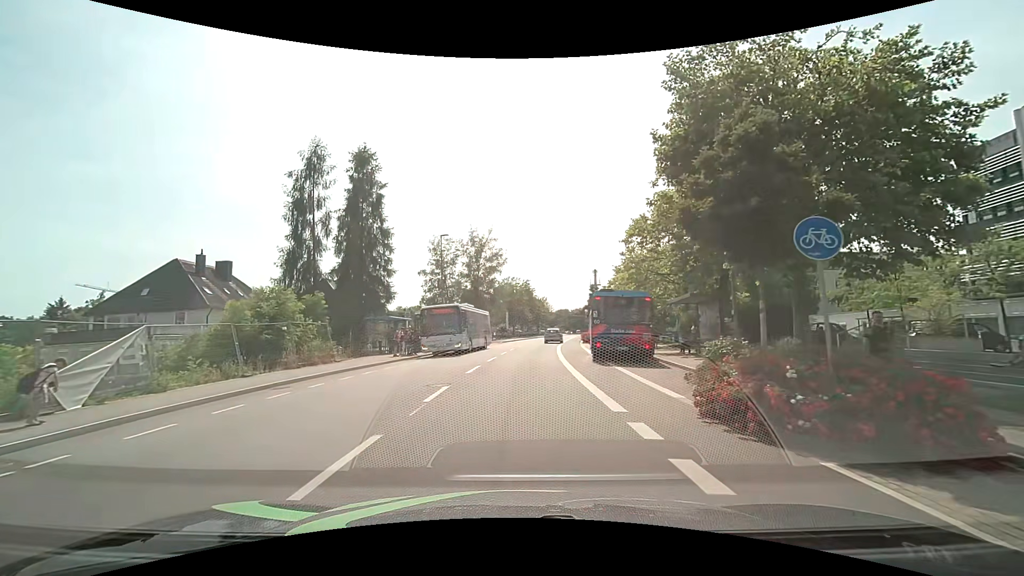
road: tertiary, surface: asphalt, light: Day
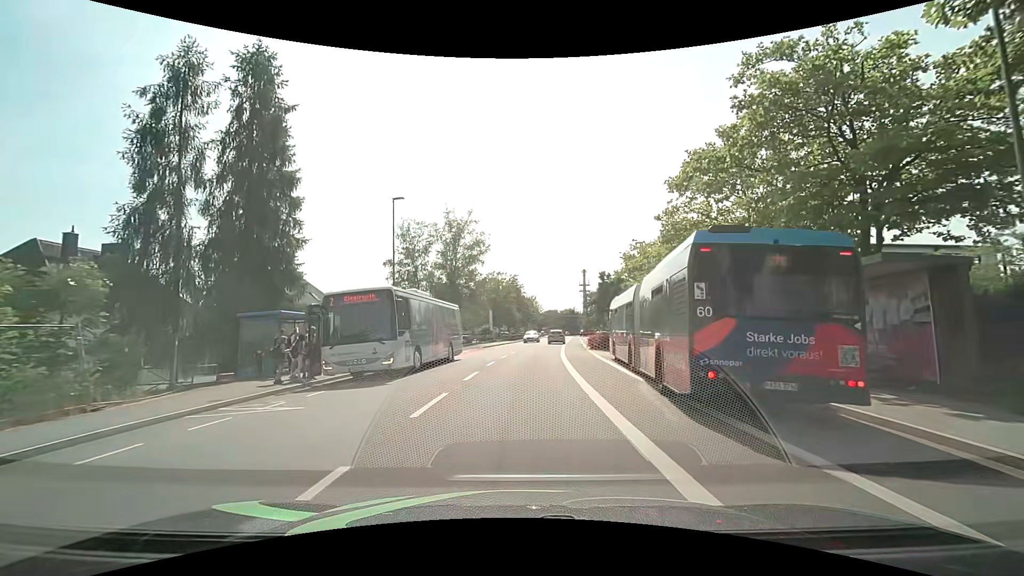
(+0.1, +13.3) m; +1°
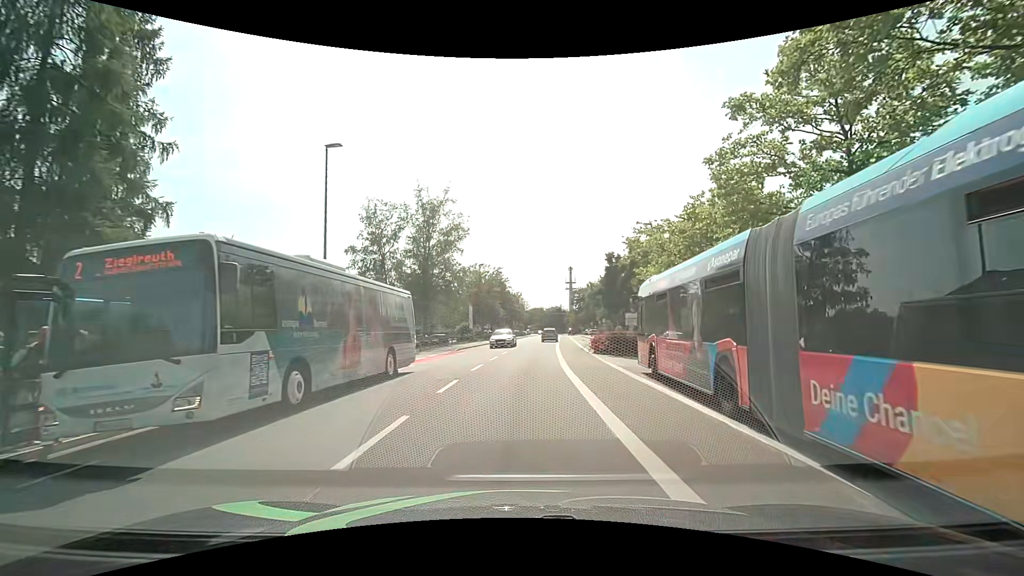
(+0.1, +8.9) m; +2°
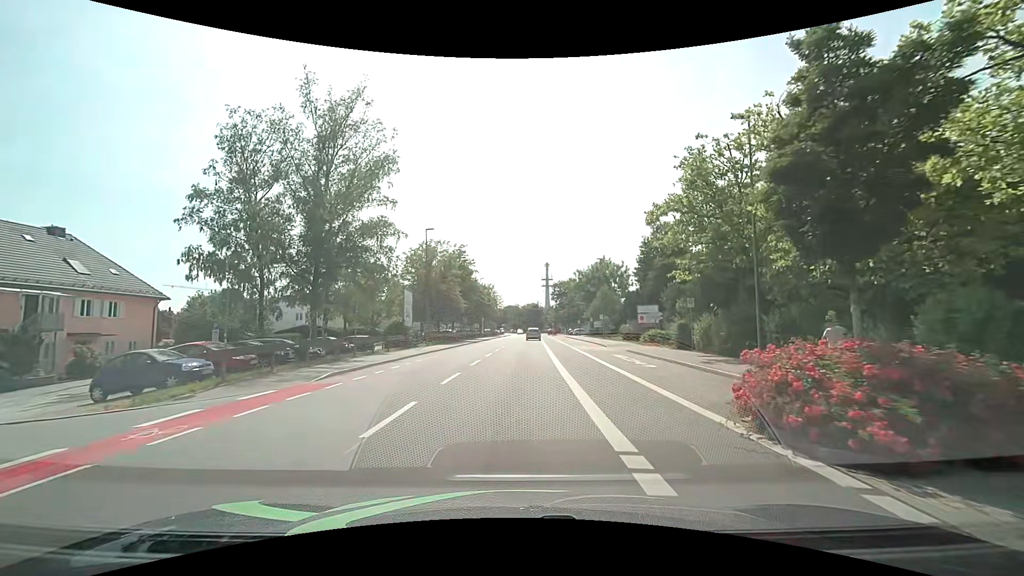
(+0.6, +22.4) m; +3°
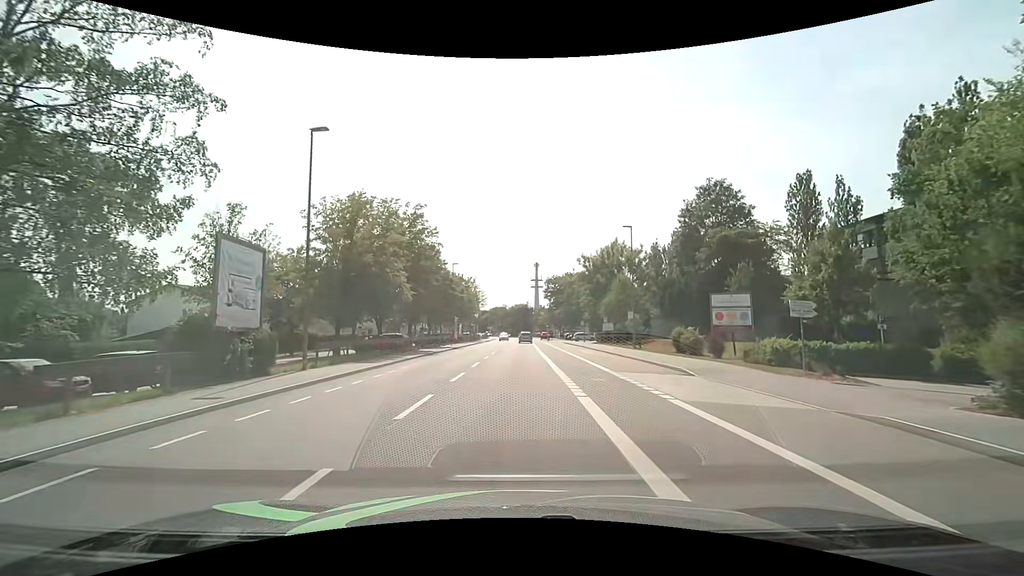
(+0.2, +22.4) m; +1°
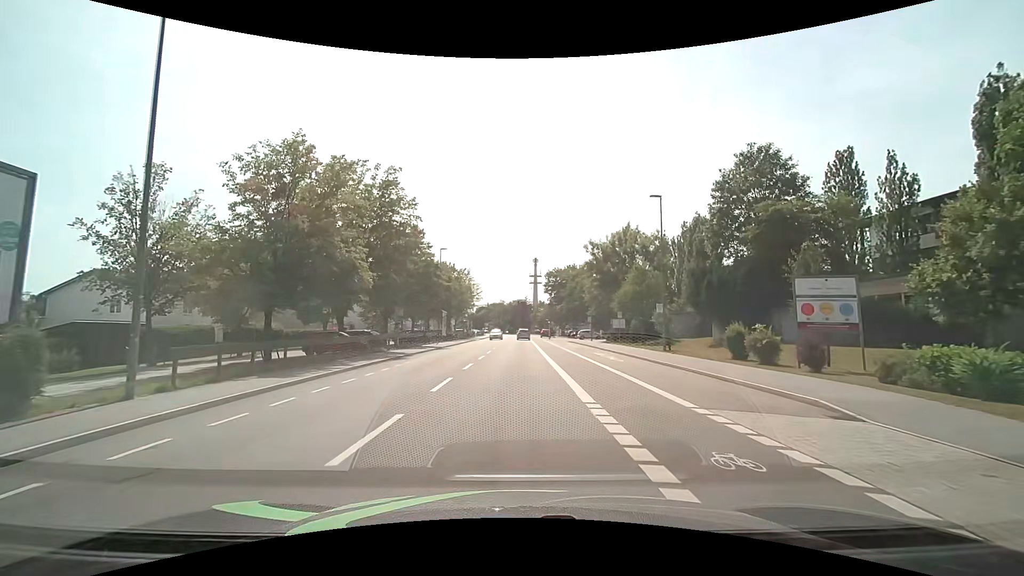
(+0.1, +9.0) m; +1°
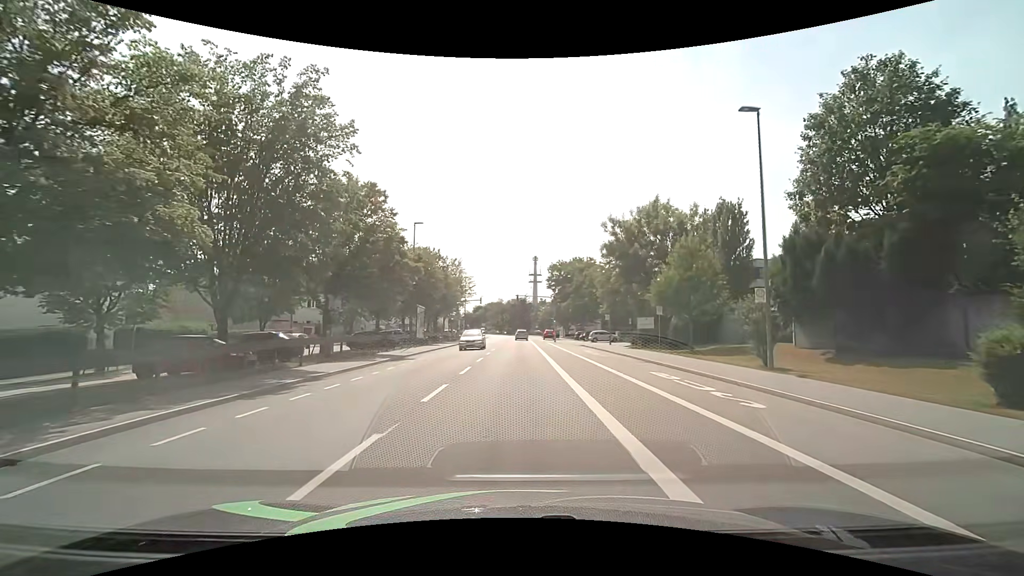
(0.0, +13.5) m; 0°
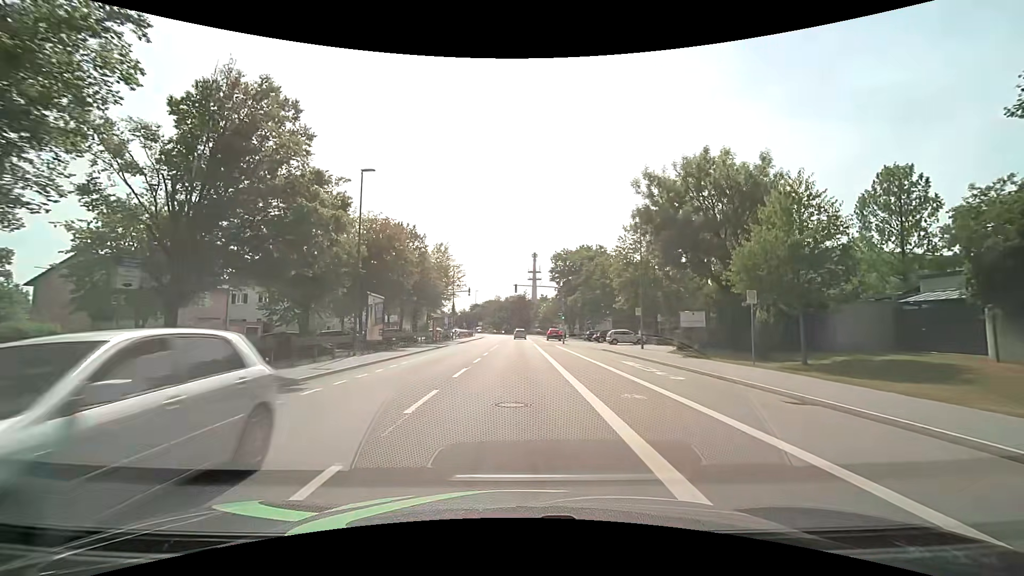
(0.0, +13.6) m; 0°
(0, +10) (0, +20) (0, +30) (0, +40) (0, +50) (0, +60) (0, +70) (0, +80) (-1, +90) (-1, +100) m
